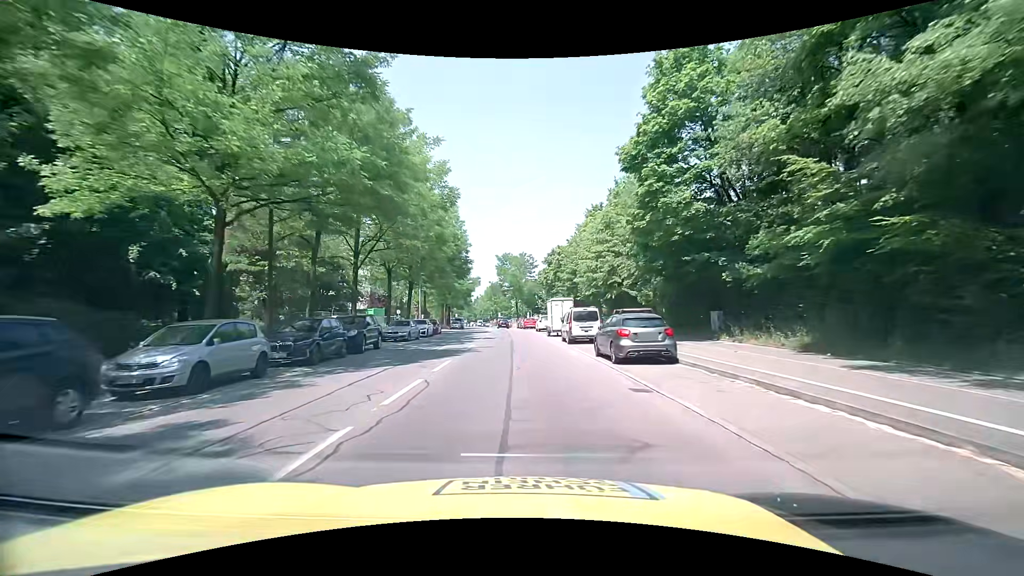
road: secondary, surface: asphalt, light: Day
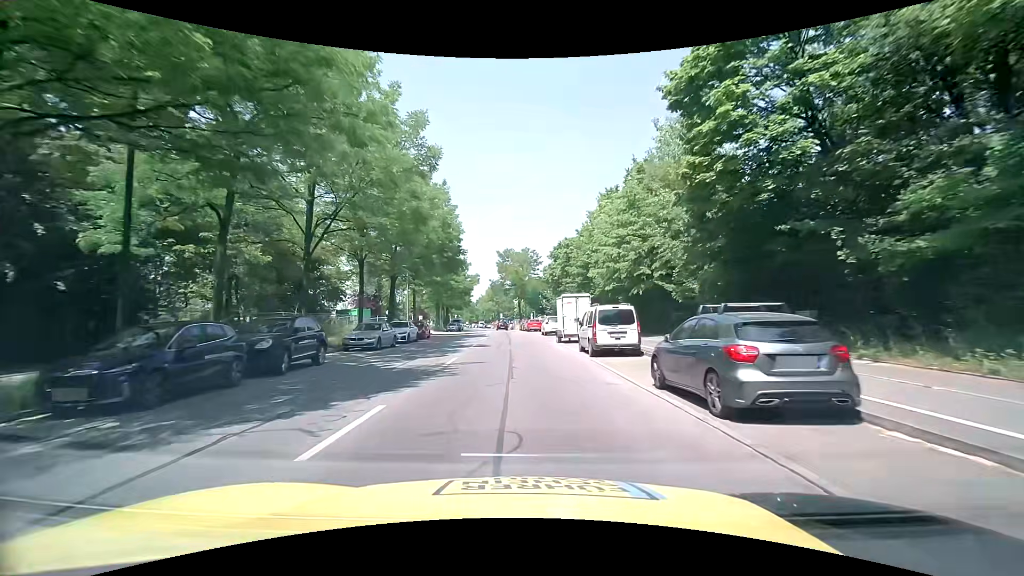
(0.0, +7.5) m; -1°
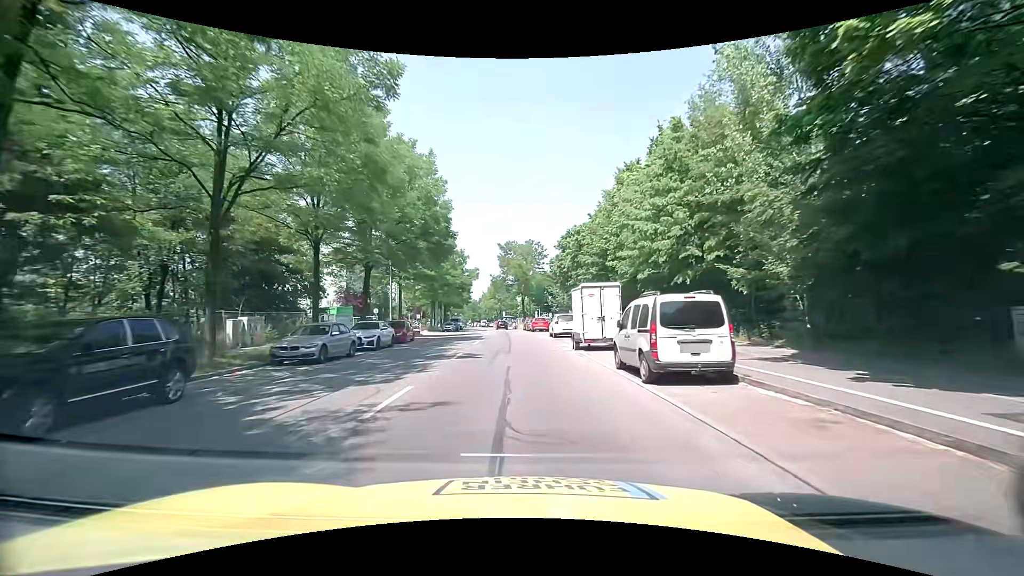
(0.0, +7.5) m; -1°
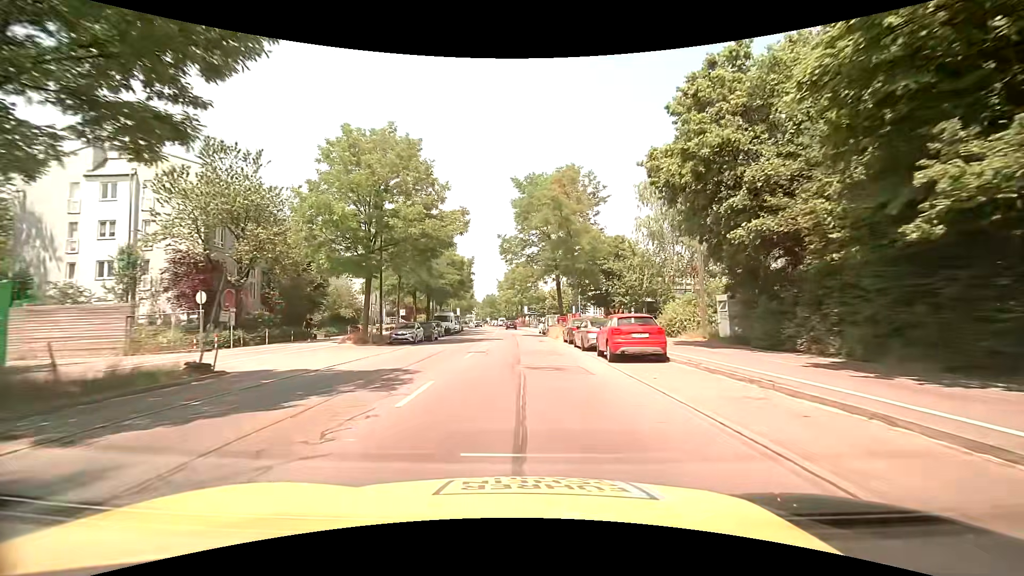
(-0.7, +37.1) m; -2°
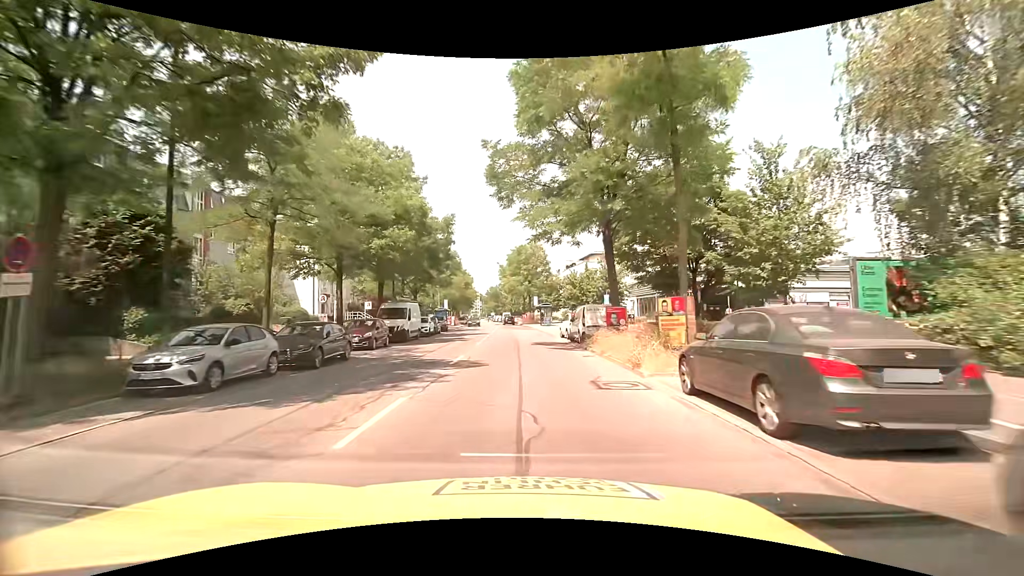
(-0.2, +22.2) m; -1°
(0, +10) (0, +20) (0, +30) (0, +40) (-1, +50) (-1, +60) (-1, +70) (-2, +80) (-3, +90) (-4, +100) m
